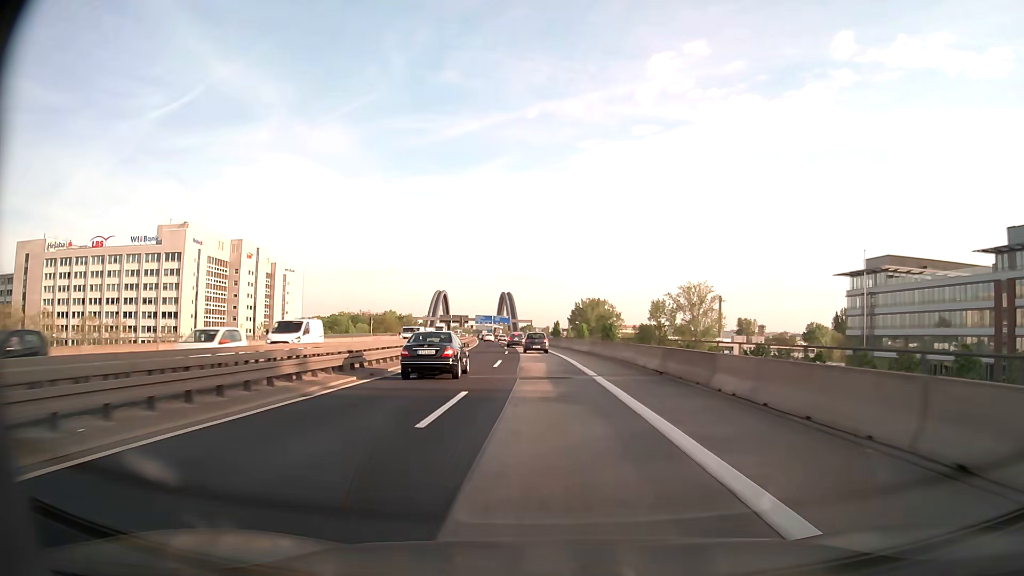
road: motorway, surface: asphalt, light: Day
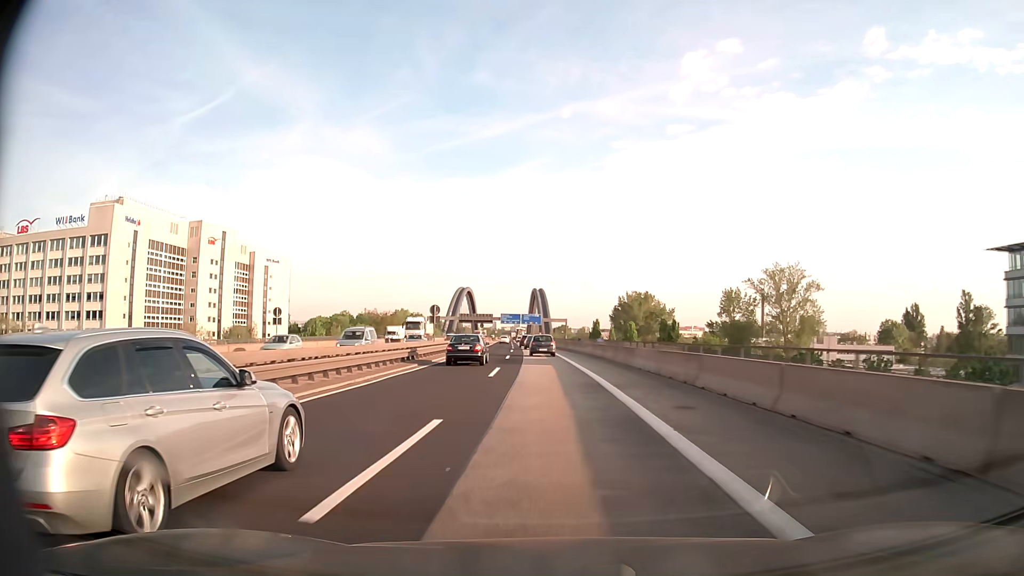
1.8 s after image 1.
(-1.2, +40.8) m; -3°
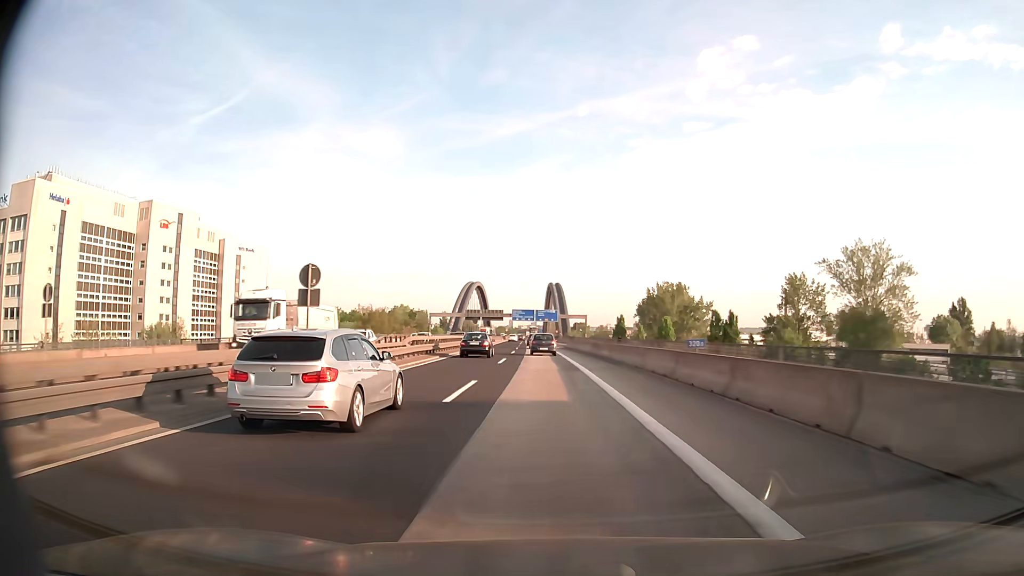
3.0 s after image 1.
(-0.3, +27.3) m; -1°
(0, +10) (0, +20) (0, +30) (-1, +40) (-1, +50) (-1, +60) (-2, +70) (-2, +80) (-2, +90) (-3, +100) m
